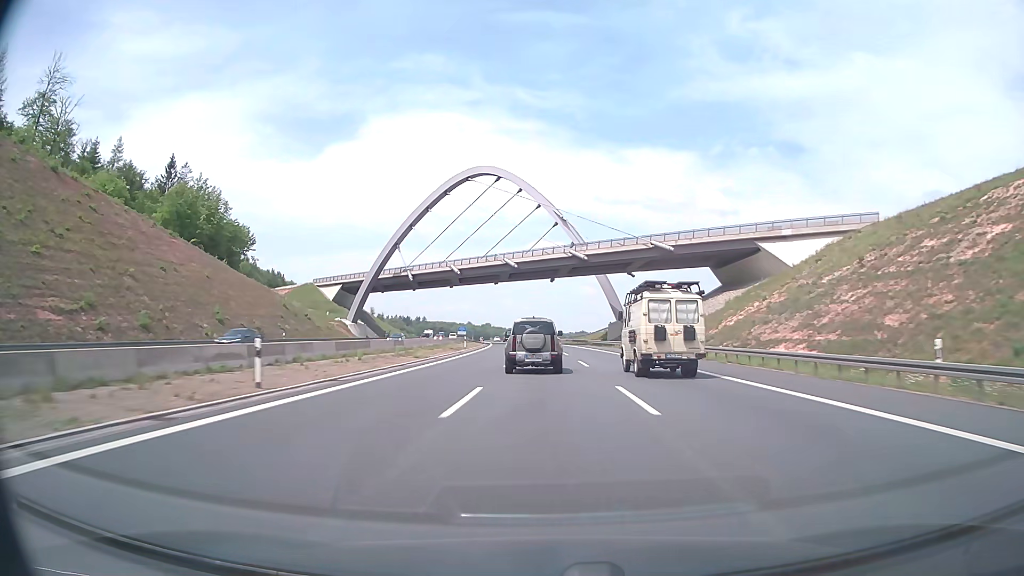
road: motorway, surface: asphalt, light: Day
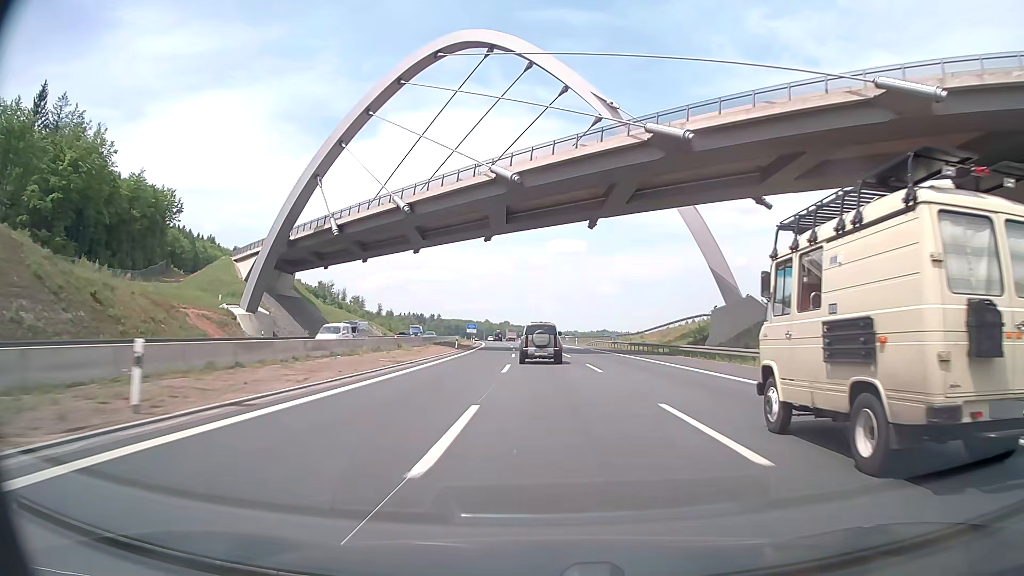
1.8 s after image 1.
(-0.9, +58.1) m; -2°
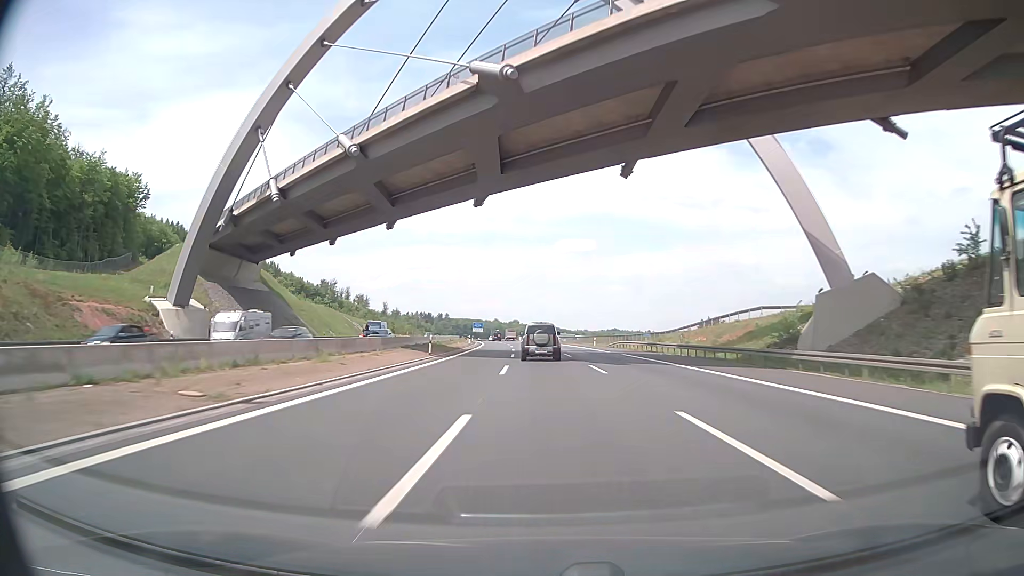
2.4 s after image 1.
(-0.1, +19.4) m; -1°
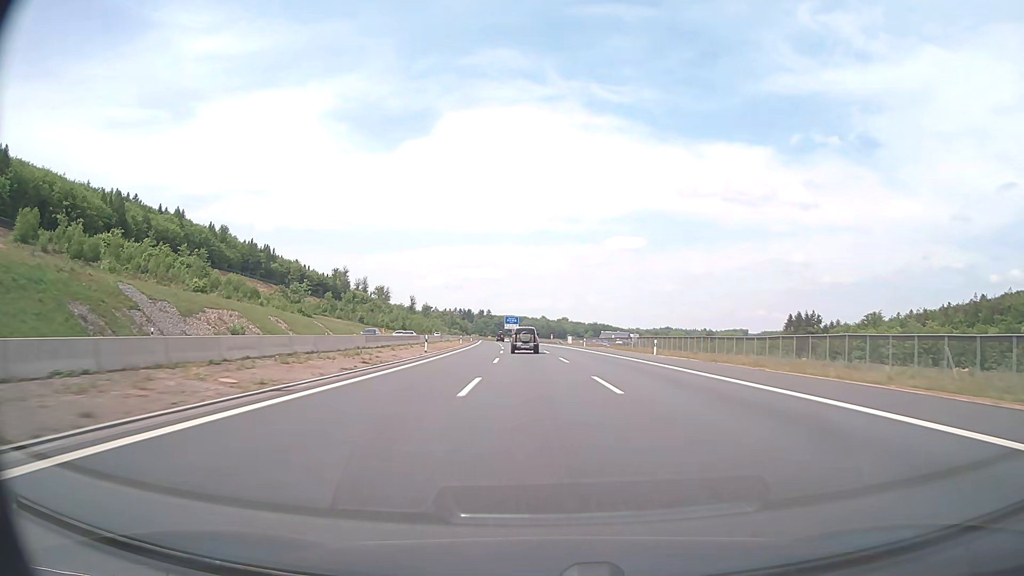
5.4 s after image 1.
(-3.5, +97.4) m; -4°
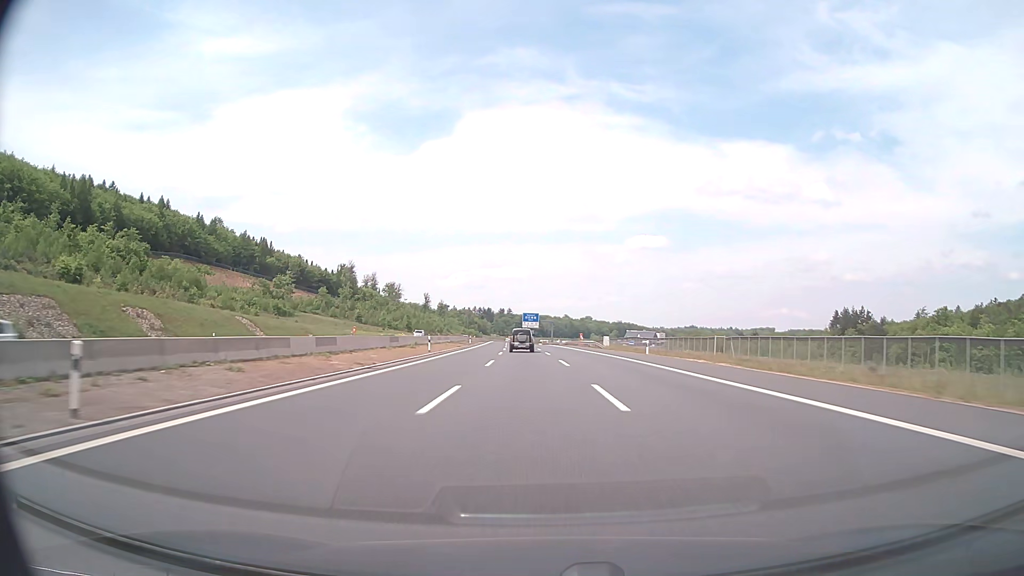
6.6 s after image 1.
(-0.7, +39.1) m; -2°
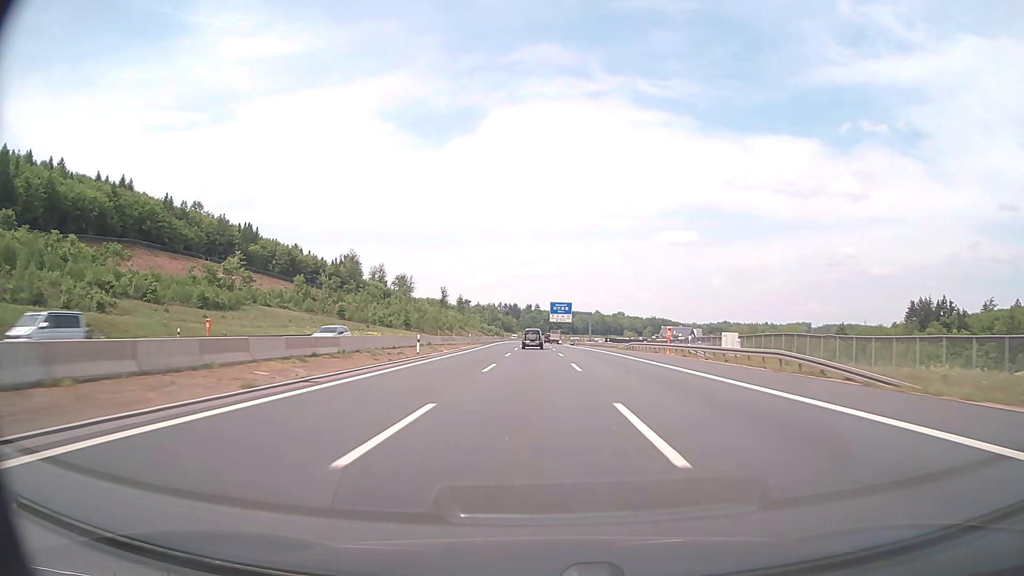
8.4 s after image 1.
(-1.4, +58.6) m; -2°
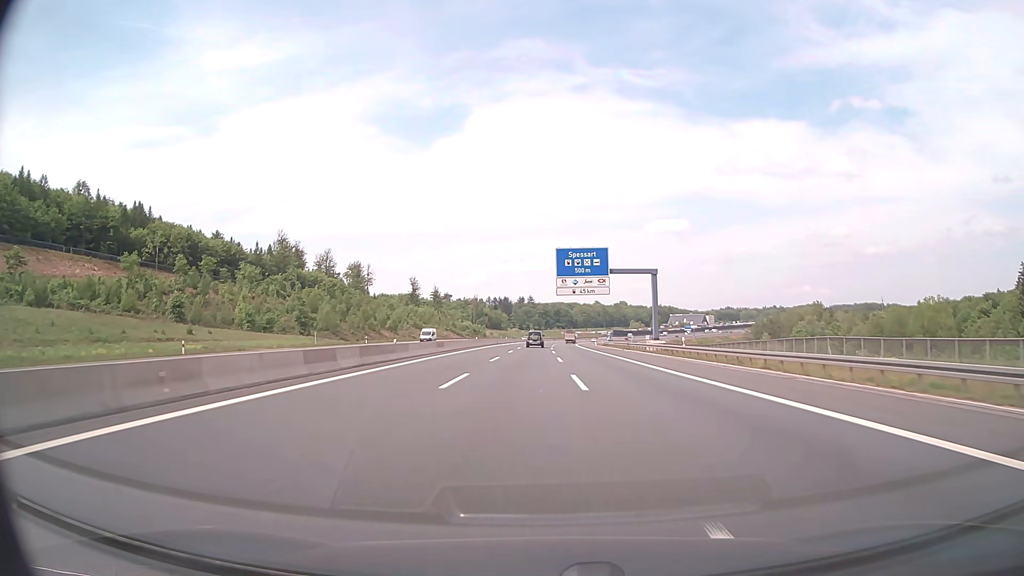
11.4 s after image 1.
(-0.5, +97.8) m; 0°
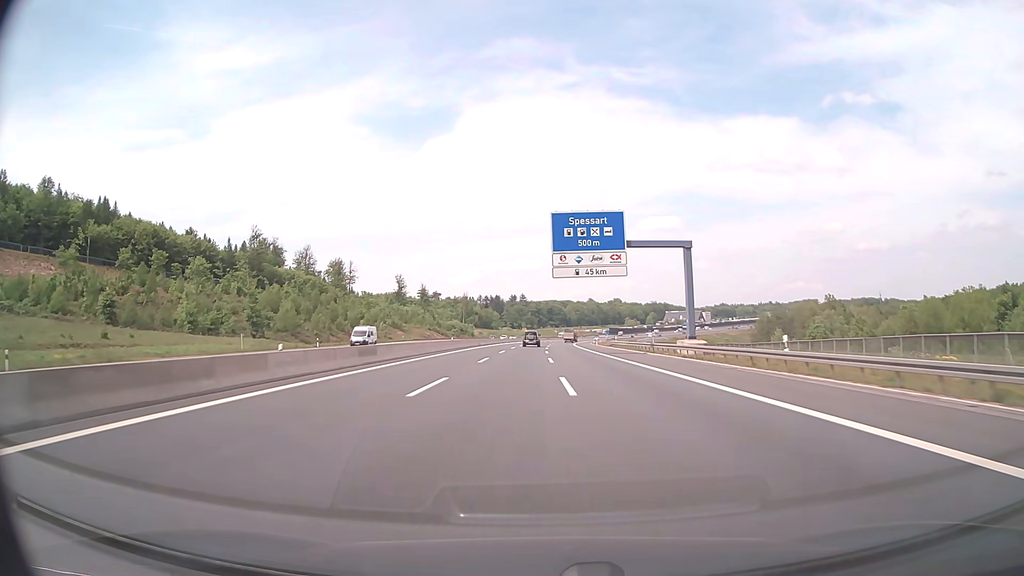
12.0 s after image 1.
(+0.1, +19.6) m; +1°
(0, +10) (0, +20) (0, +30) (0, +40) (+1, +50) (+1, +60) (+1, +70) (+2, +80) (+2, +90) (+3, +100) m
